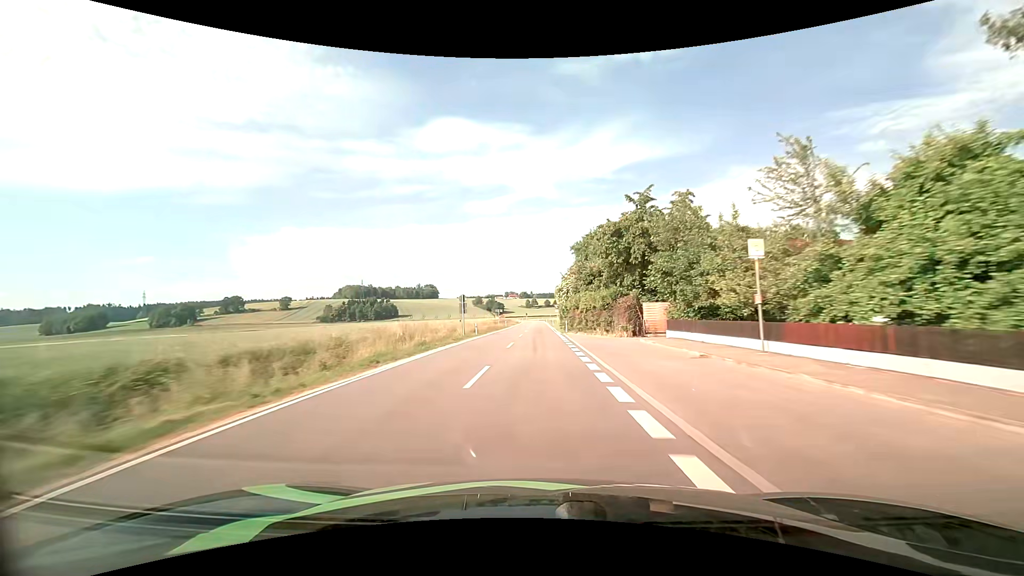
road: tertiary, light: Day
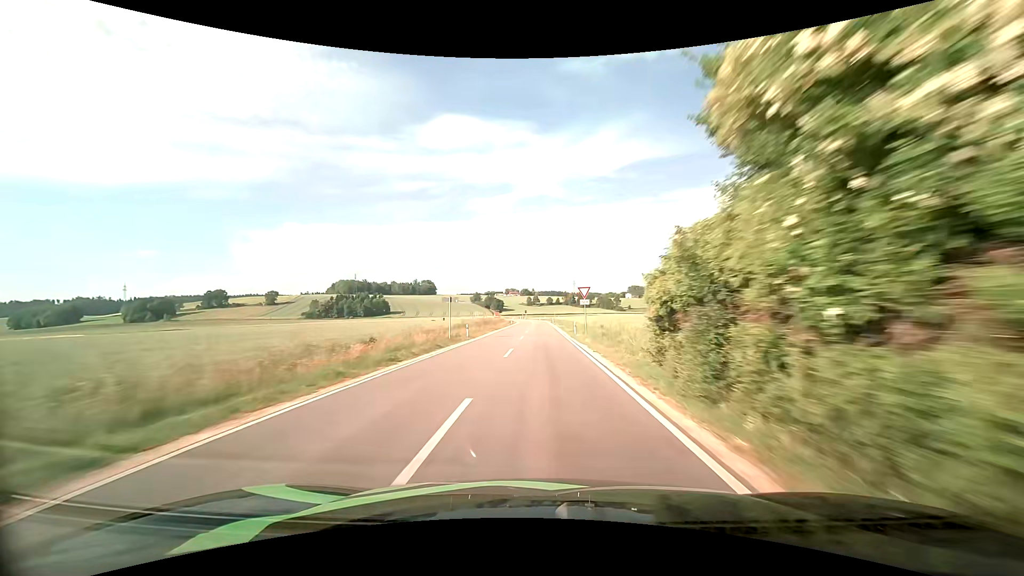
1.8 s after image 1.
(-0.2, +41.3) m; 0°
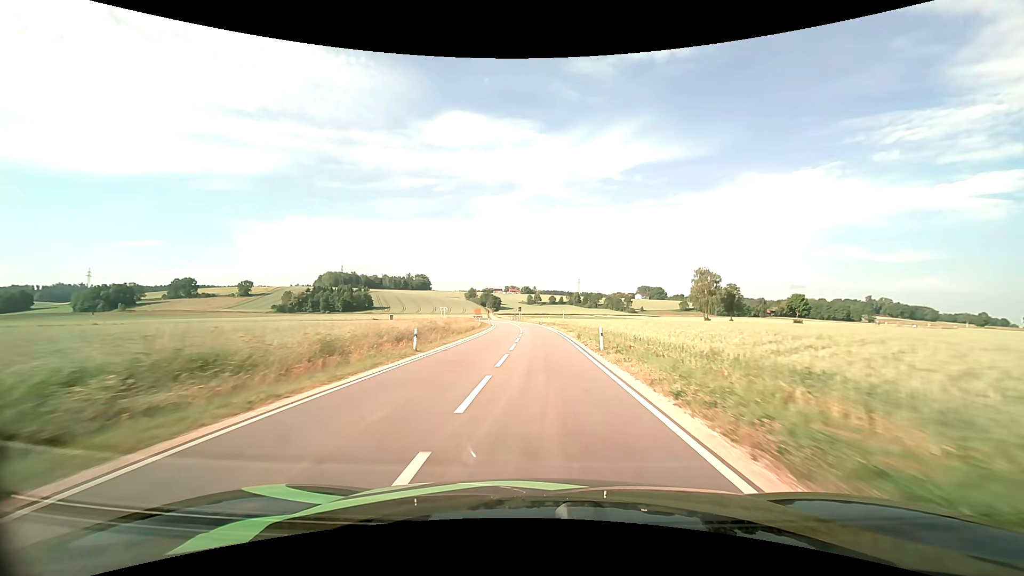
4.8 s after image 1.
(+0.2, +62.9) m; 0°
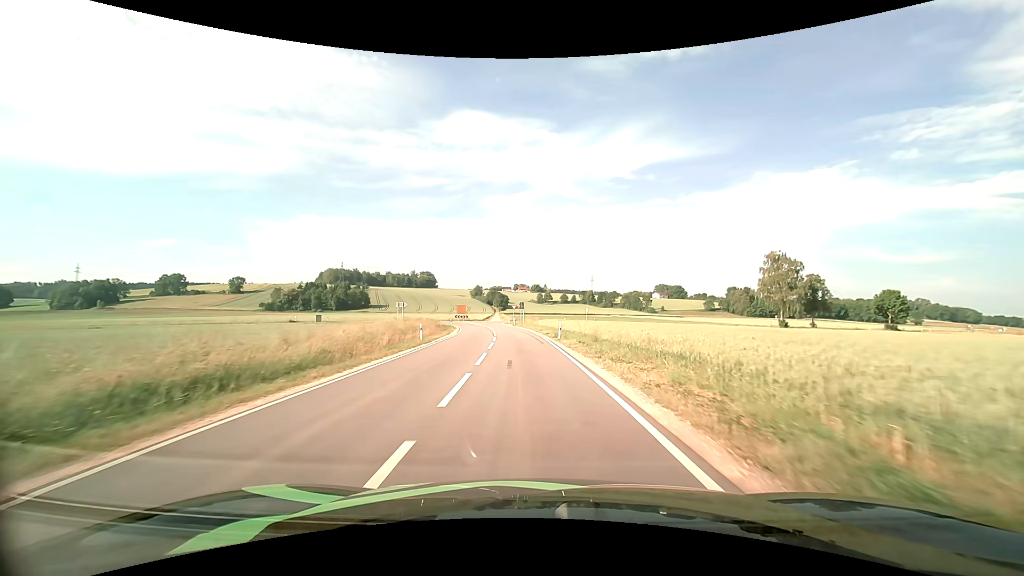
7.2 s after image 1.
(-0.1, +41.3) m; -1°
(0, +10) (-1, +20) (-1, +30) (-2, +40) (-3, +50) (-5, +60) (-7, +70) (-7, +79) (-2, +88) (+6, +94) m
